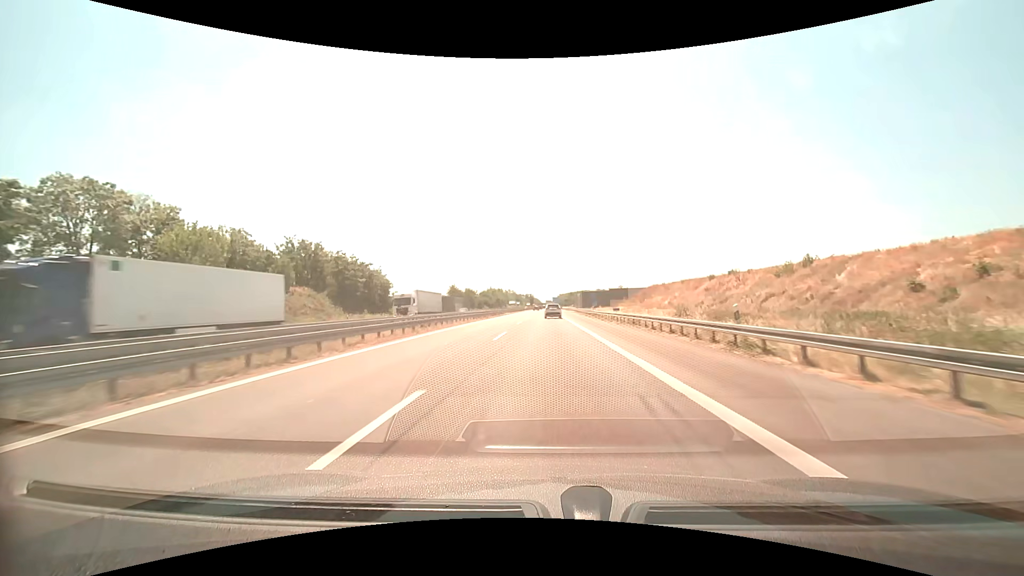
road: motorway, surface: asphalt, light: Day
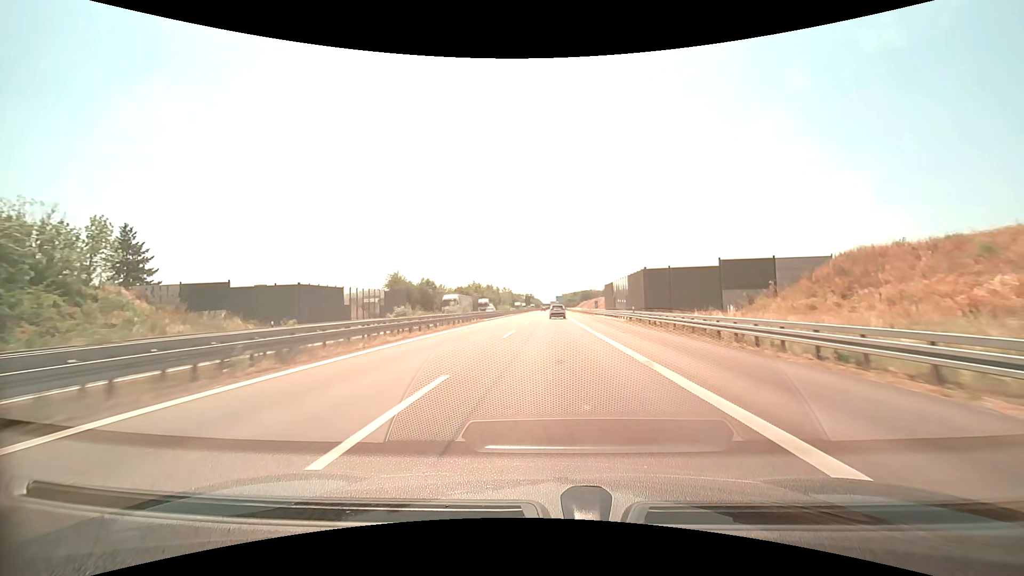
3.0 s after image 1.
(0.0, +70.4) m; 0°
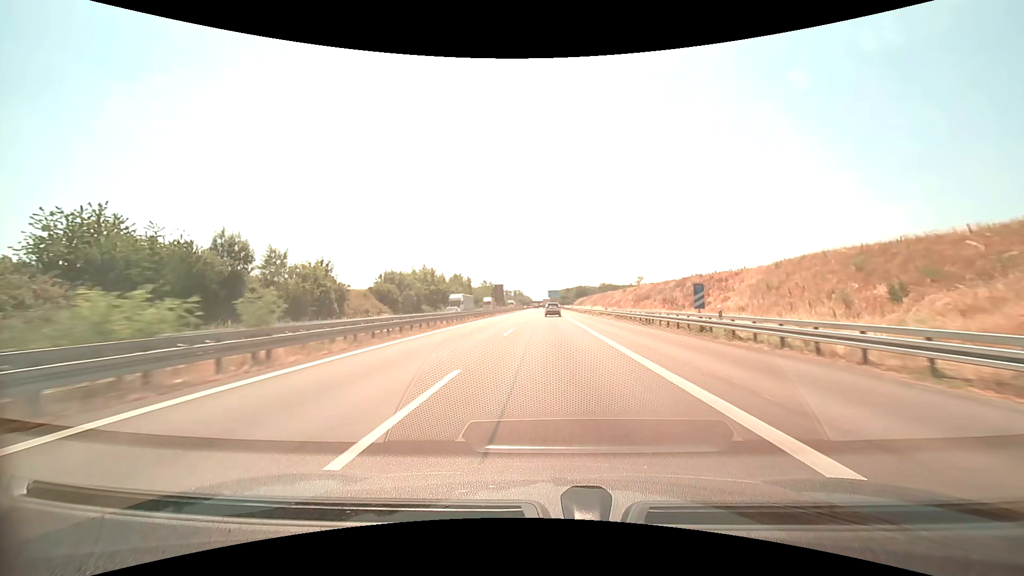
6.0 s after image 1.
(+0.7, +71.4) m; +1°
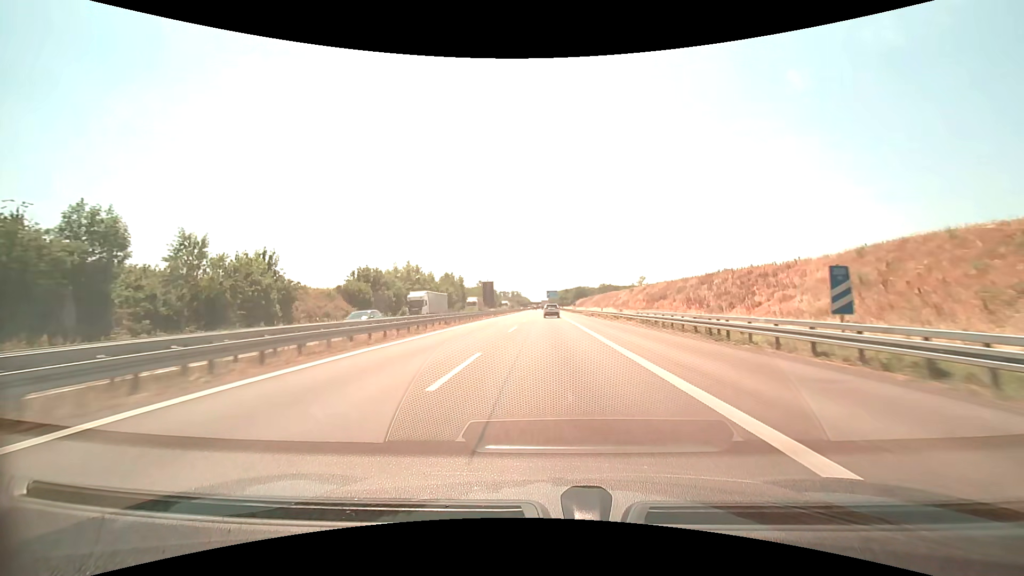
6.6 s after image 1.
(+0.1, +14.1) m; 0°
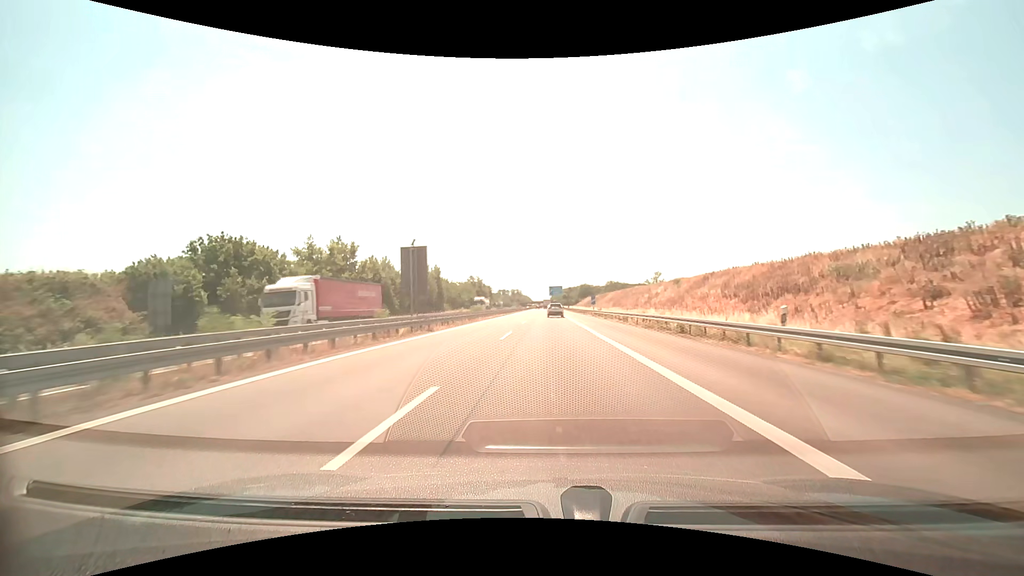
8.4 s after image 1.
(-0.2, +41.9) m; 0°
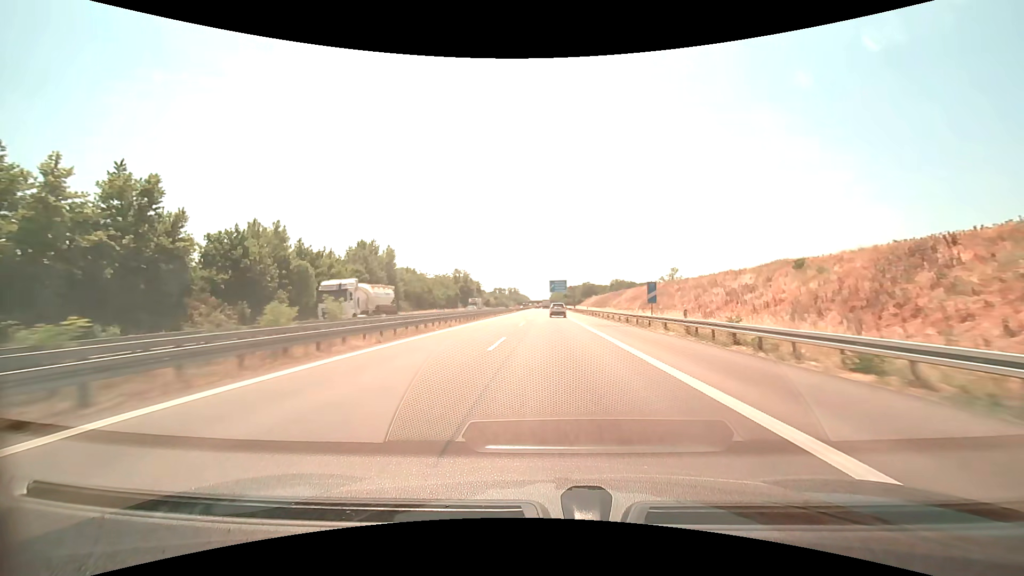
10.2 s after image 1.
(-0.1, +41.4) m; 0°
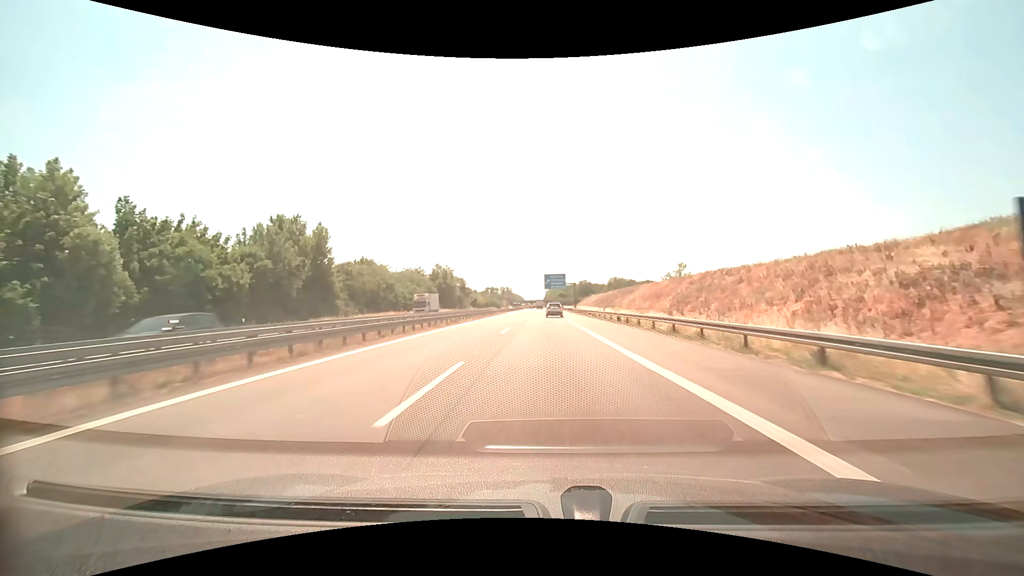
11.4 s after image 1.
(+0.2, +27.2) m; +1°
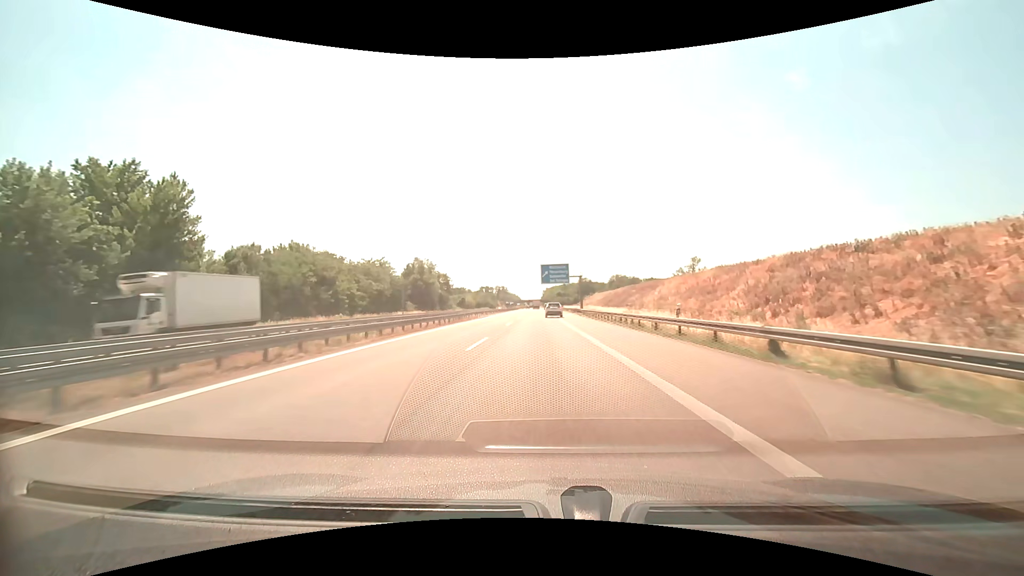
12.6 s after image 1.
(+0.1, +26.7) m; 0°
(0, +10) (0, +20) (0, +30) (0, +40) (0, +50) (0, +60) (0, +70) (0, +80) (0, +90) (0, +100) m
